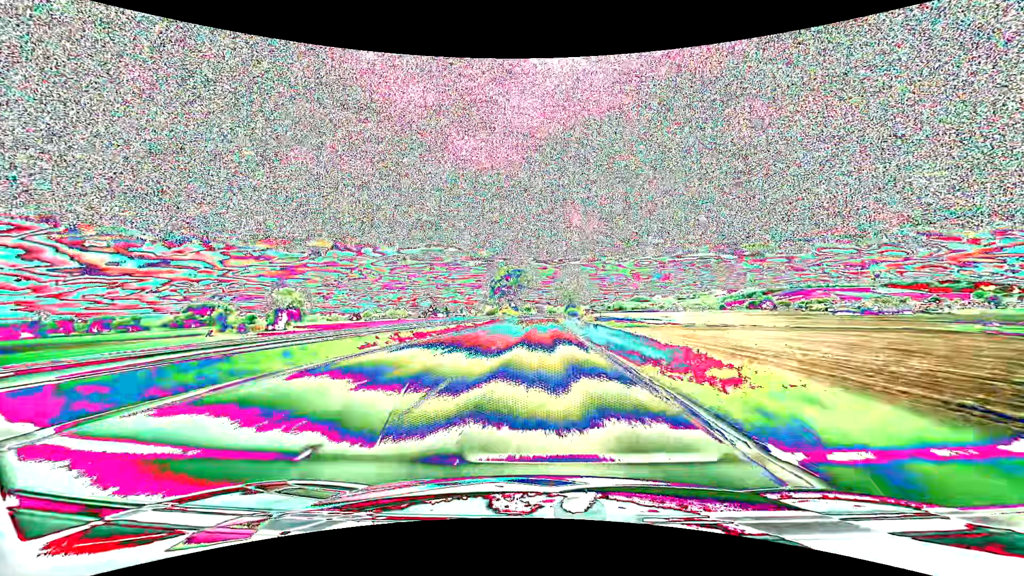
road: primary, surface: asphalt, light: Day
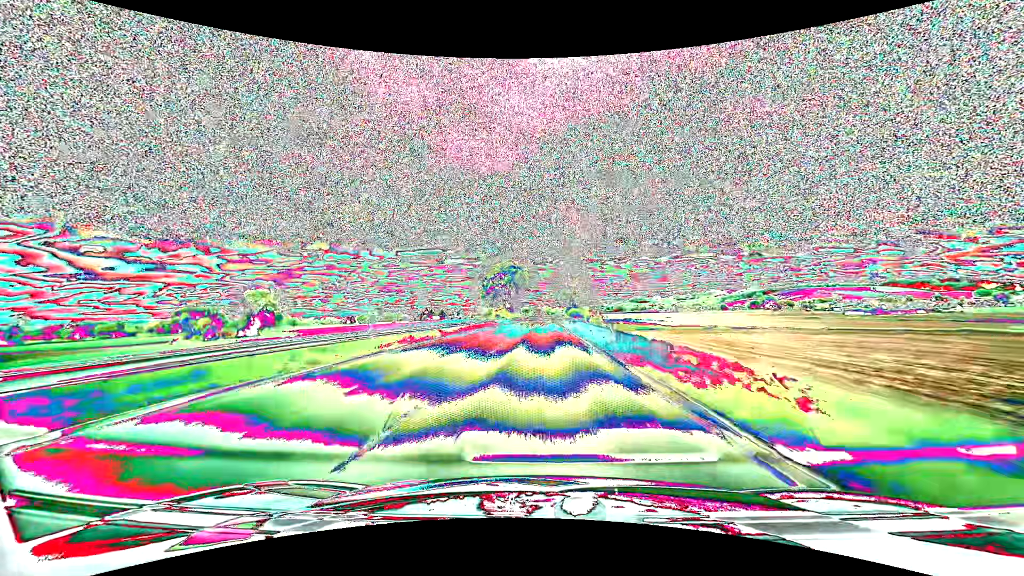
(0.0, +15.3) m; 0°
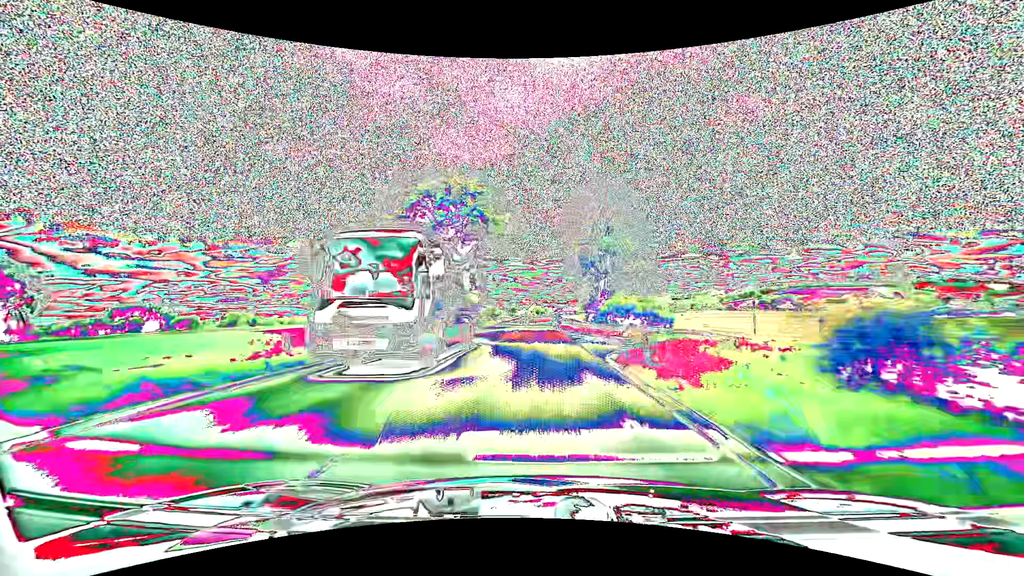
(+0.9, +76.0) m; +1°
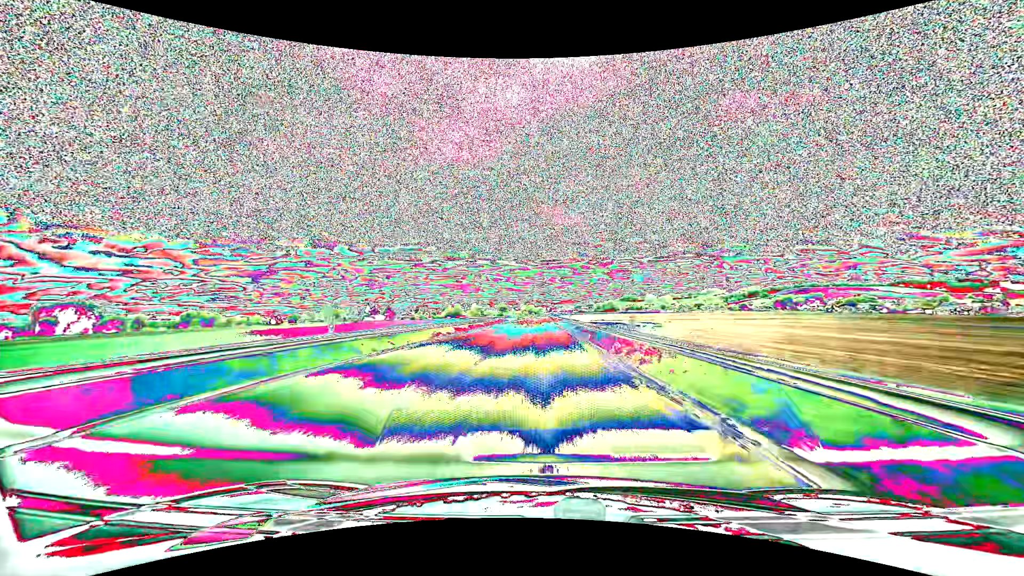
(+0.2, +75.3) m; +1°
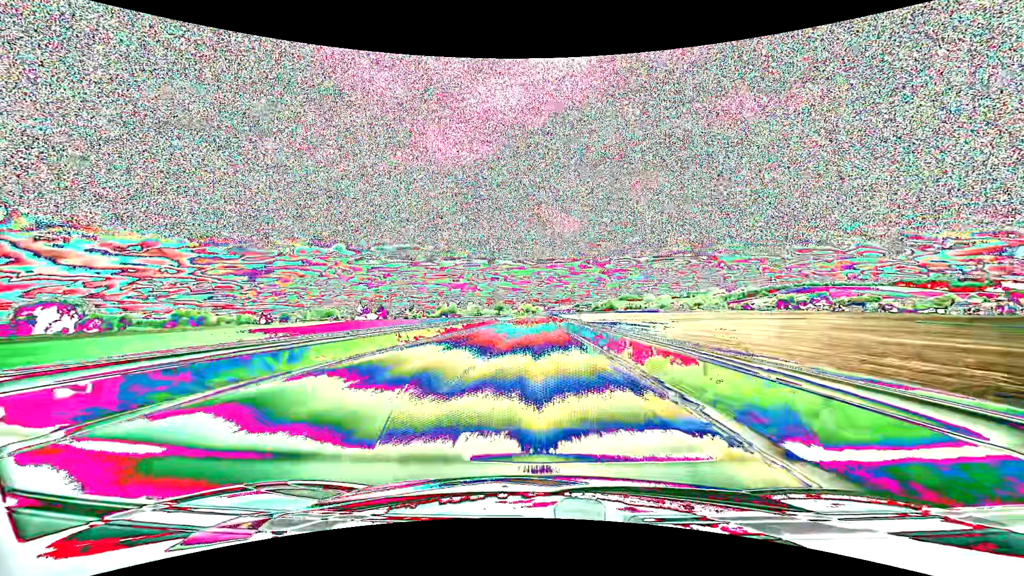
(0.0, +15.0) m; 0°
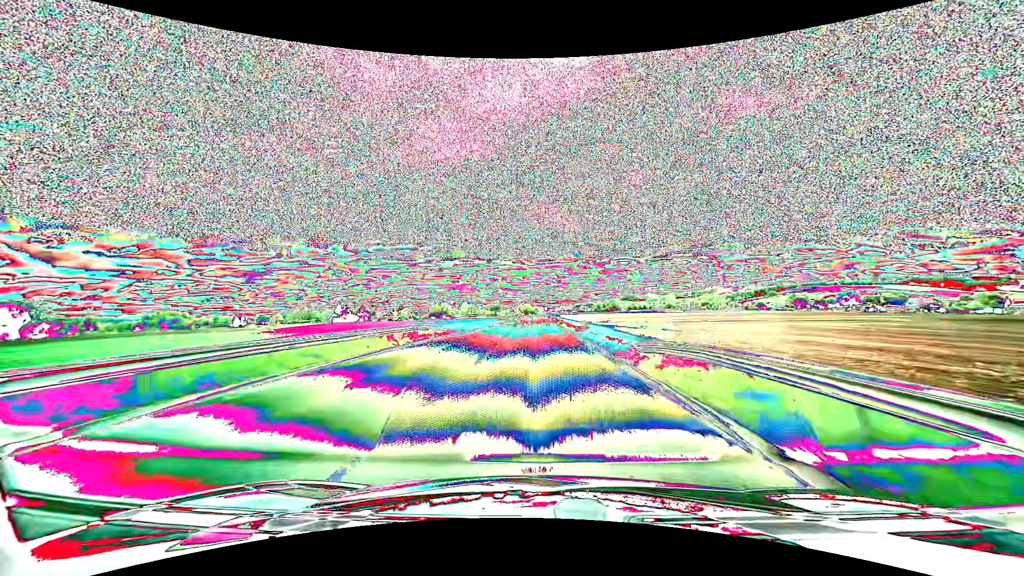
(+0.1, +44.8) m; 0°
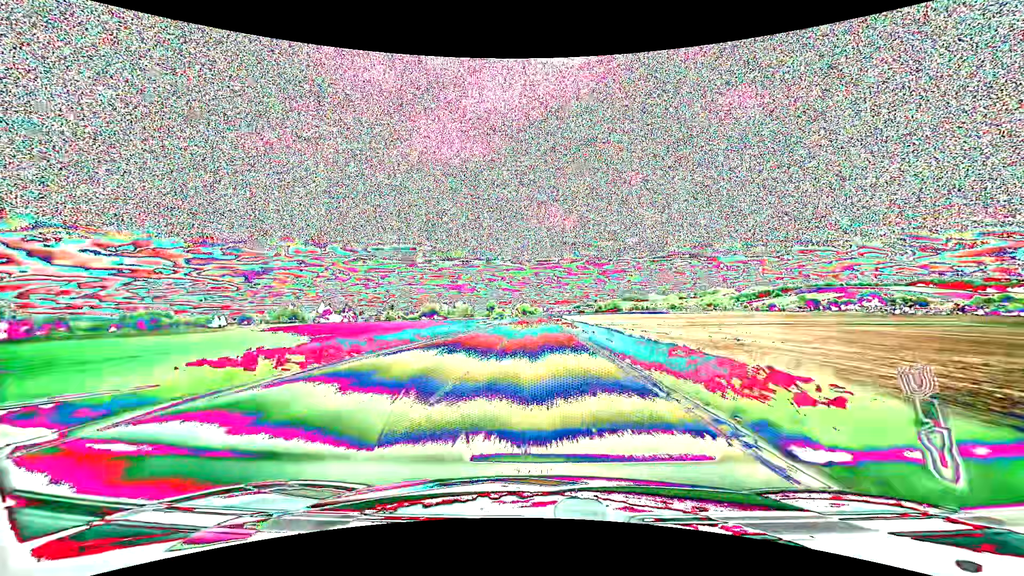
(0.0, +29.8) m; 0°
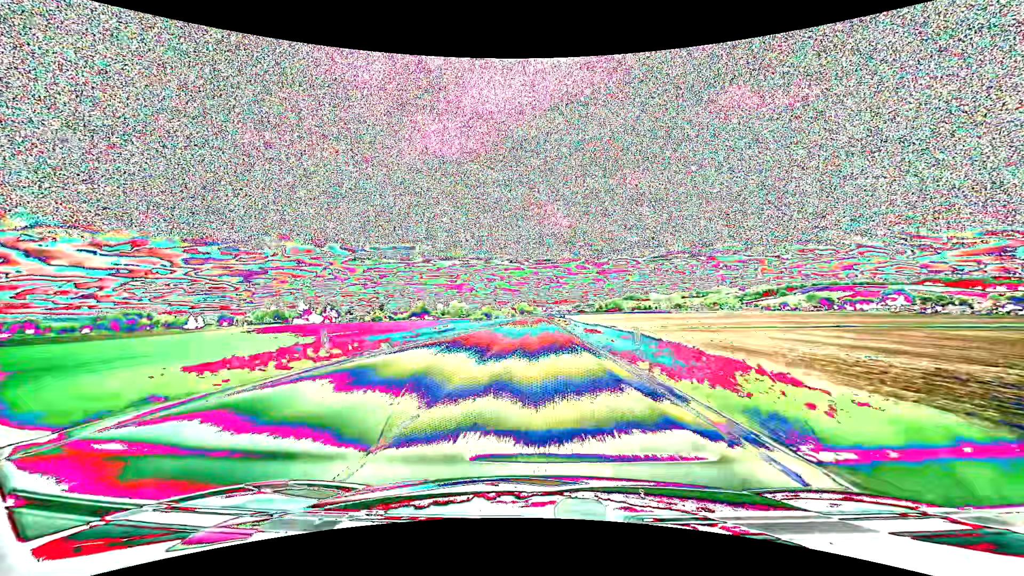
(0.0, +29.7) m; 0°
(0, +10) (0, +20) (0, +30) (0, +40) (0, +50) (0, +60) (0, +70) (0, +80) (0, +90) (0, +100) m
